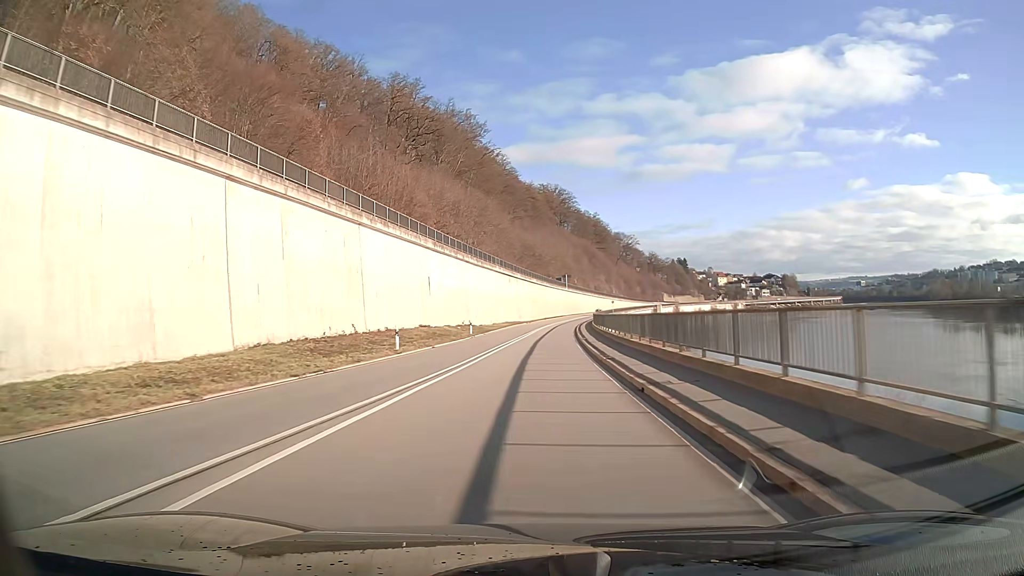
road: primary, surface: asphalt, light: Day
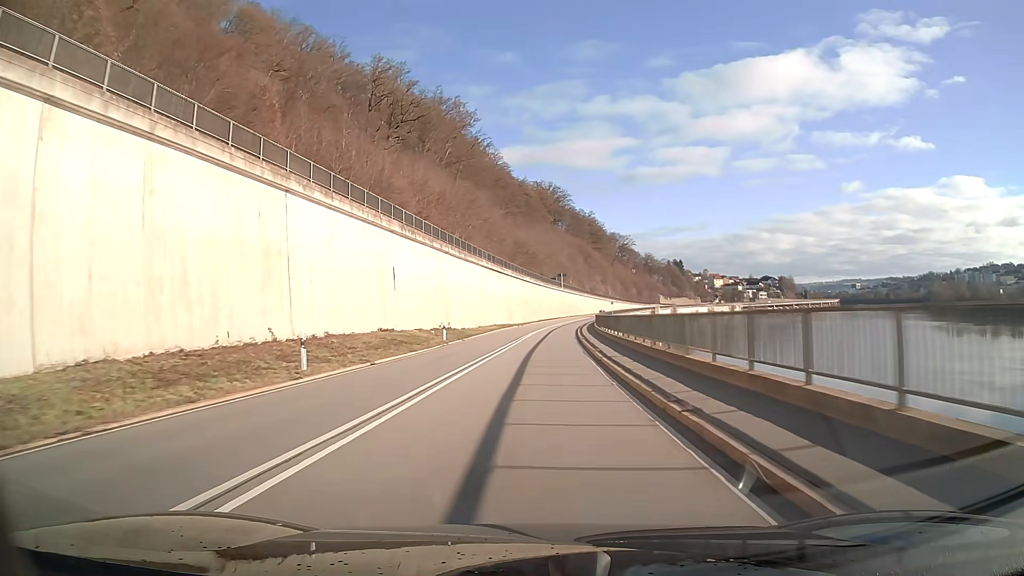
(+0.1, +11.1) m; +1°
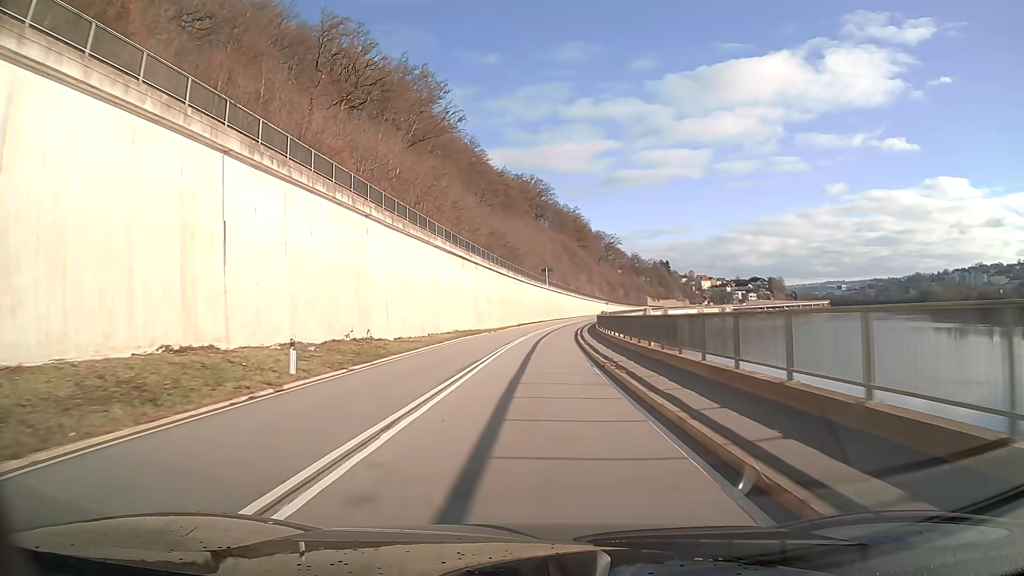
(+0.3, +22.2) m; +2°
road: primary_link
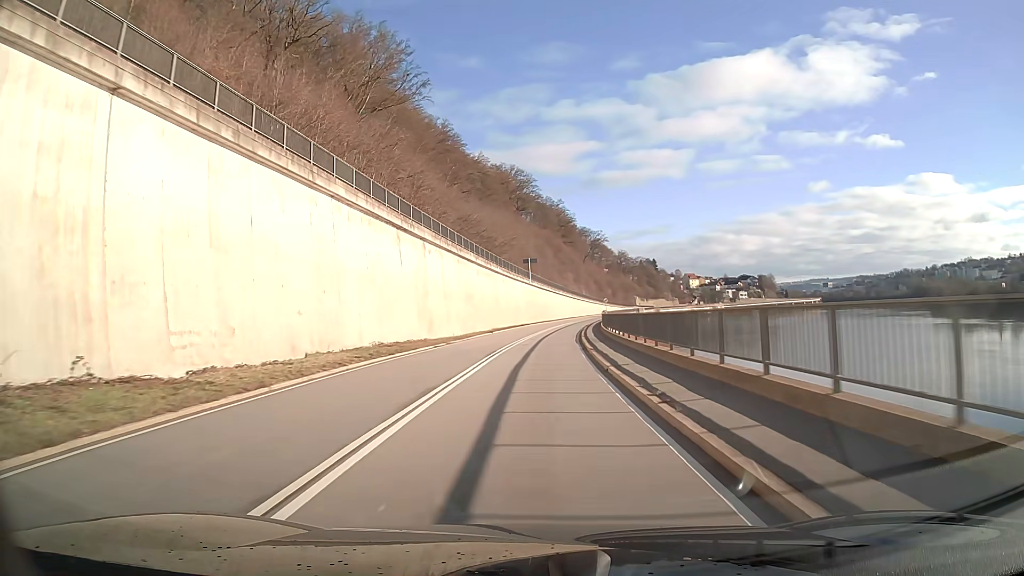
(+0.3, +22.1) m; +1°
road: primary
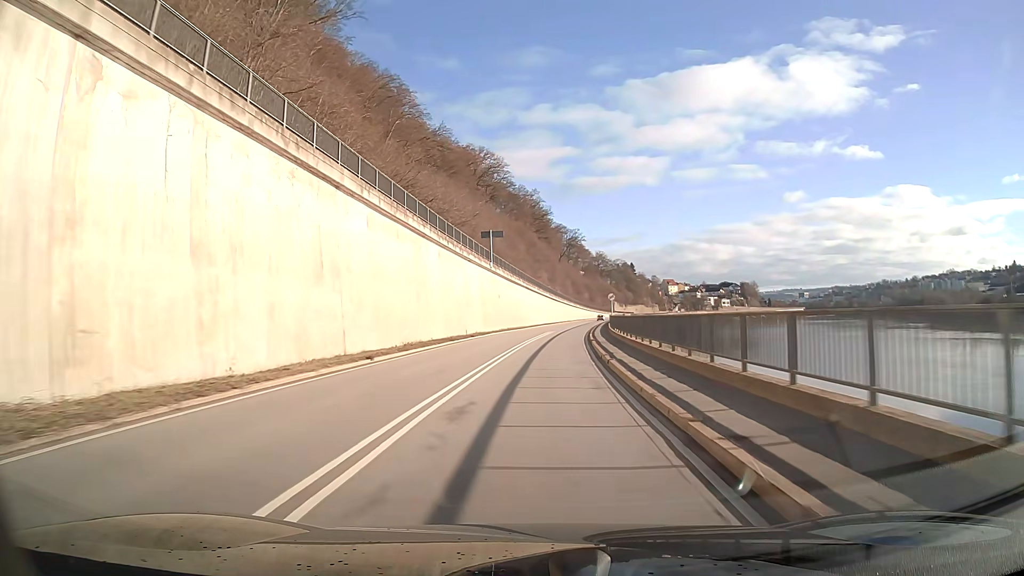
(+0.7, +33.2) m; +3°
